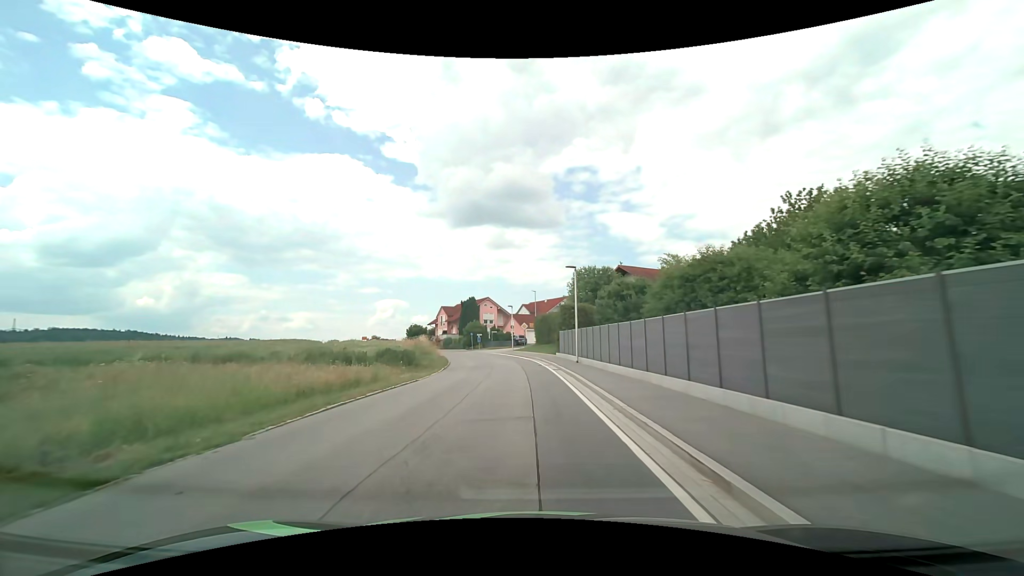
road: secondary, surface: asphalt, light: Day
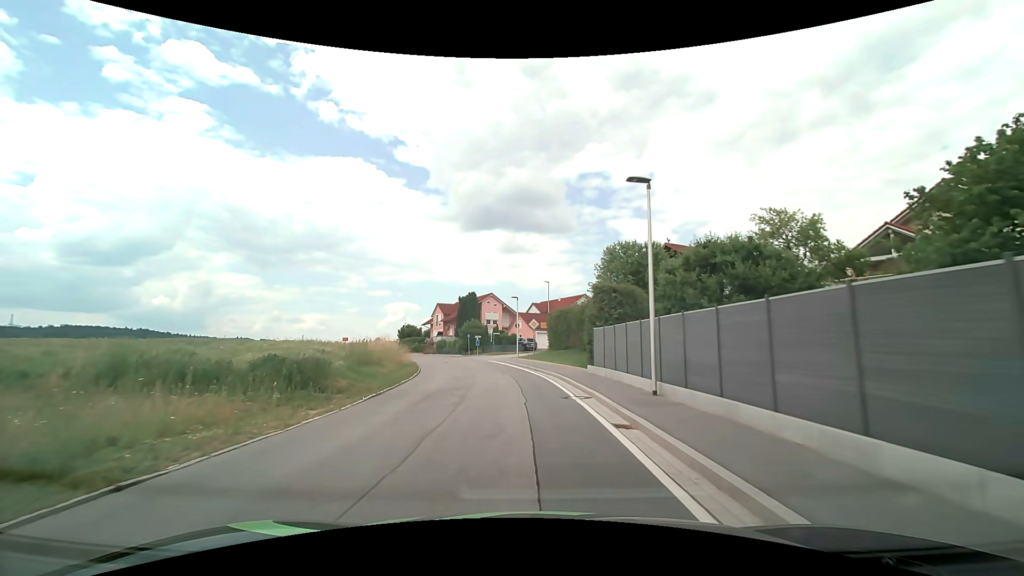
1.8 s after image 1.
(-0.2, +15.6) m; -2°
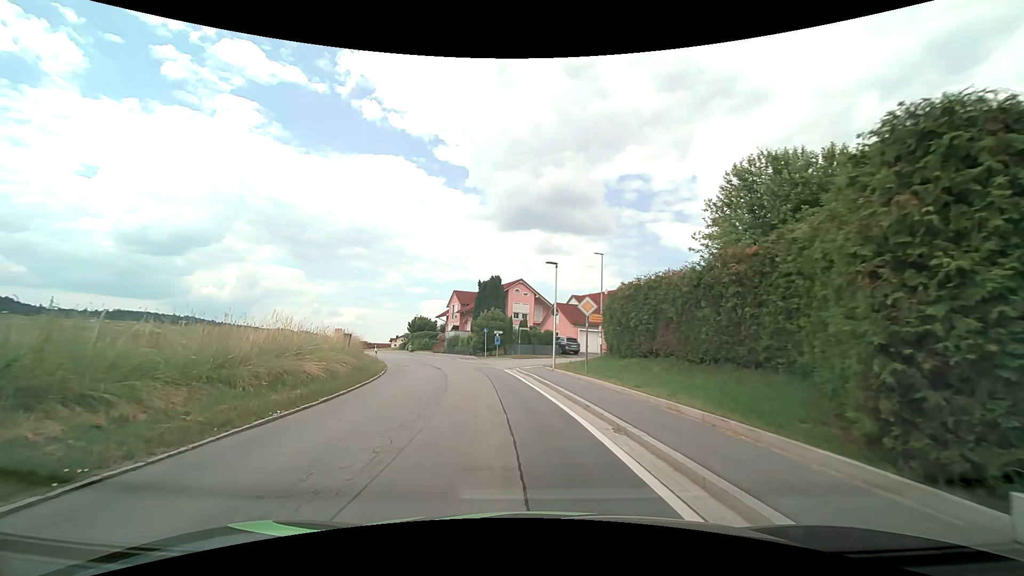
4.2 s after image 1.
(-0.4, +18.0) m; -3°
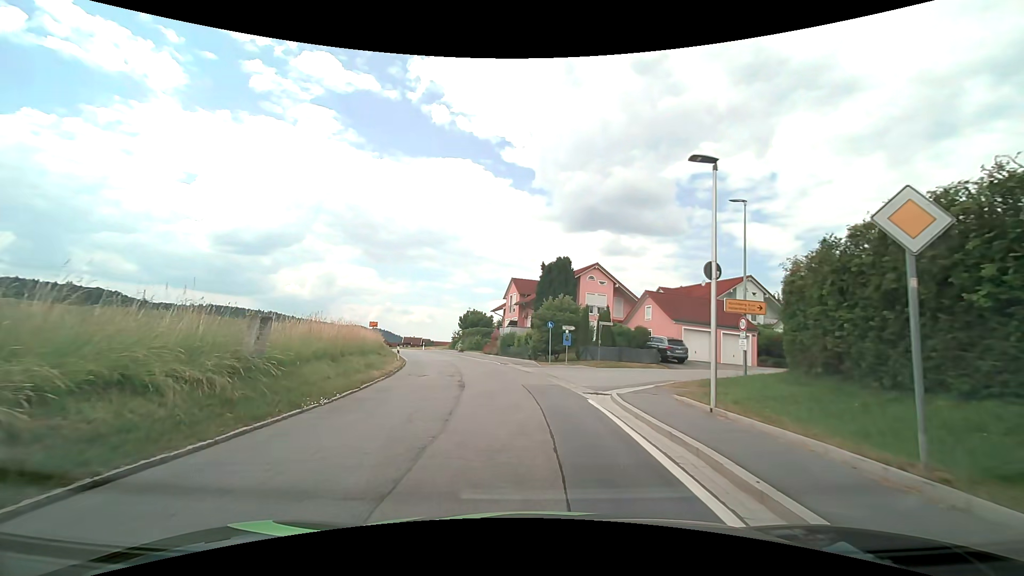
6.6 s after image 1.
(-1.1, +13.8) m; -8°
